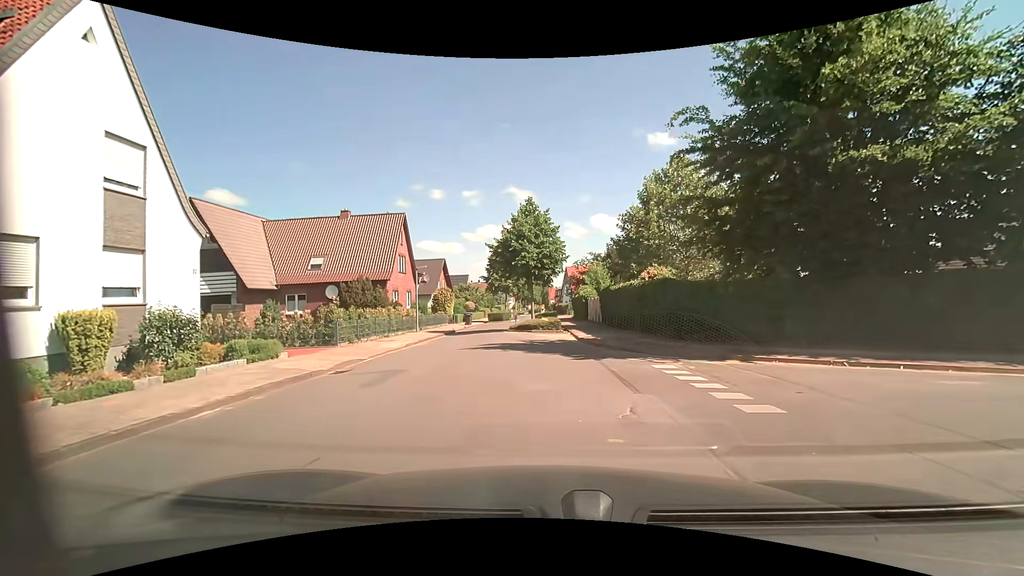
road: unclassified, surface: asphalt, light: Day
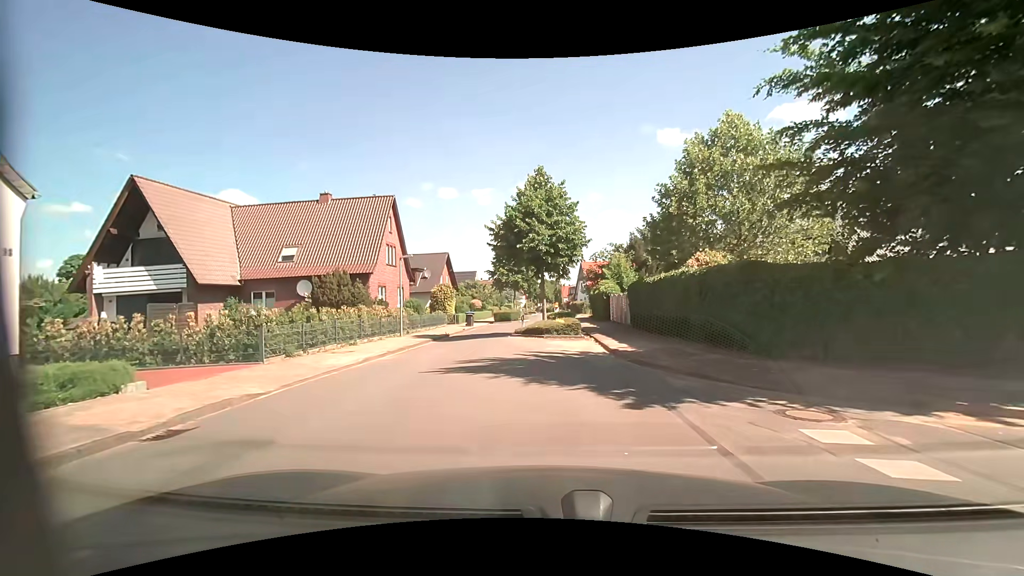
(-0.2, +6.3) m; -3°
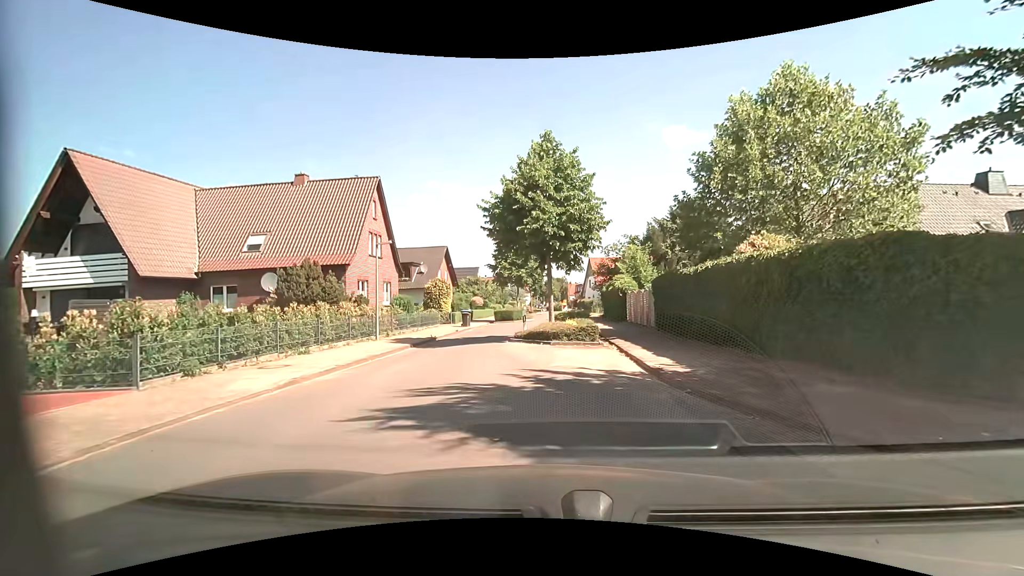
(0.0, +4.6) m; 0°
(0, +10) (-3, +20) (-2, +30) (0, +39) (+1, +49) (+1, +59) (+1, +69) (+1, +79) (0, +89) (-2, +99) m
